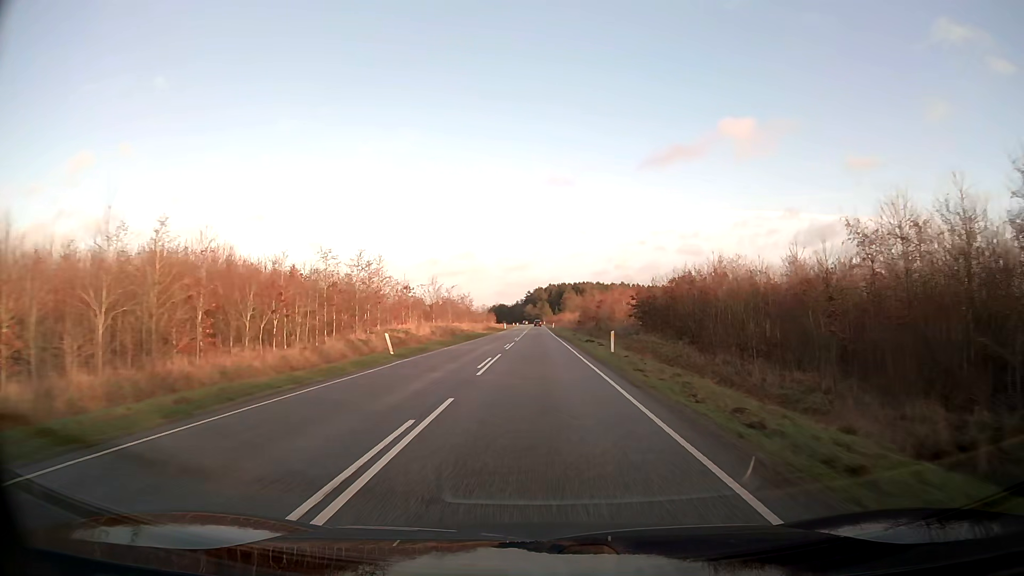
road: secondary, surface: asphalt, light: Day
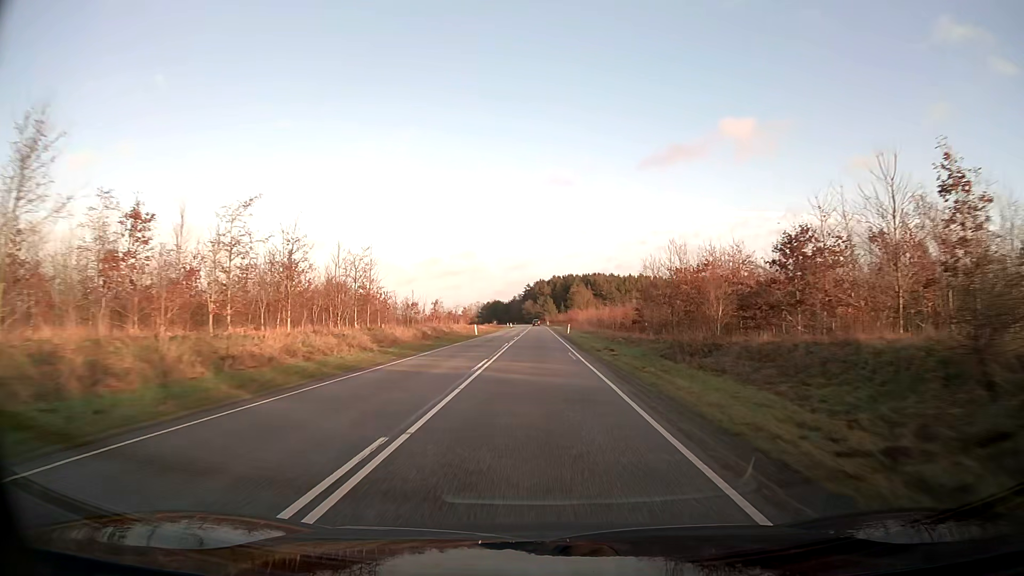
(-0.1, +62.2) m; 0°
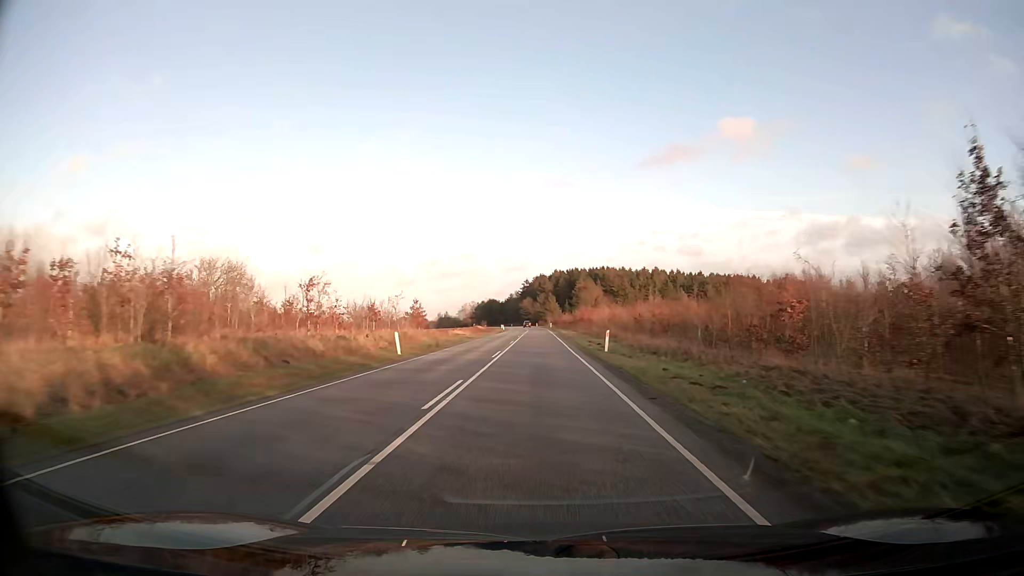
(+0.1, +37.7) m; 0°
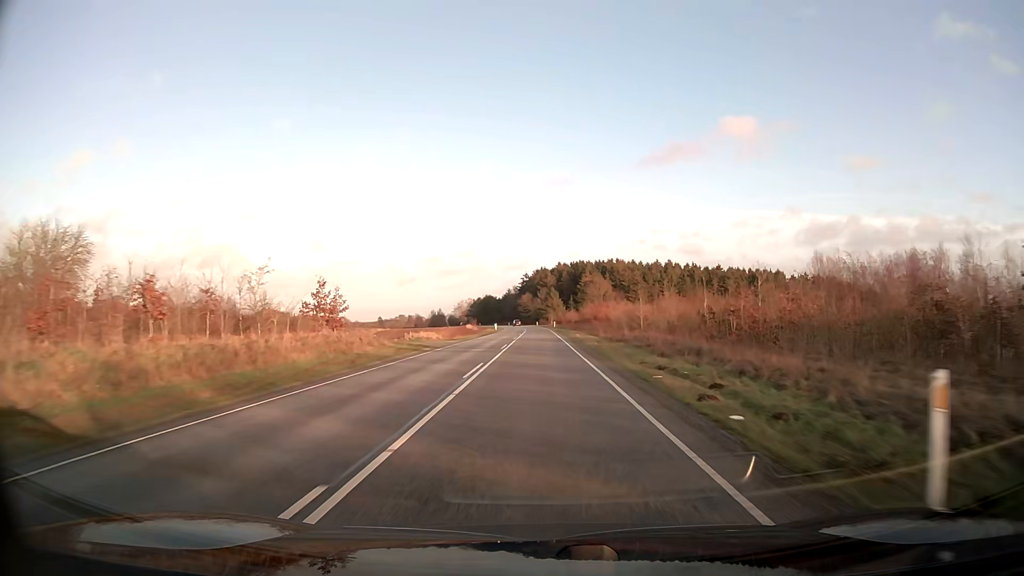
(-0.1, +25.2) m; 0°
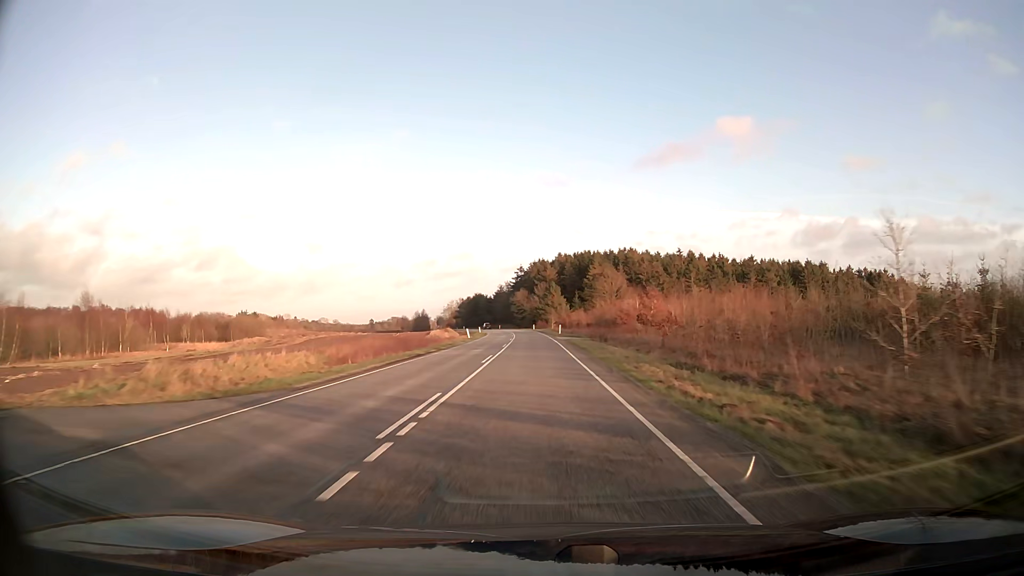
(+0.1, +38.0) m; 0°
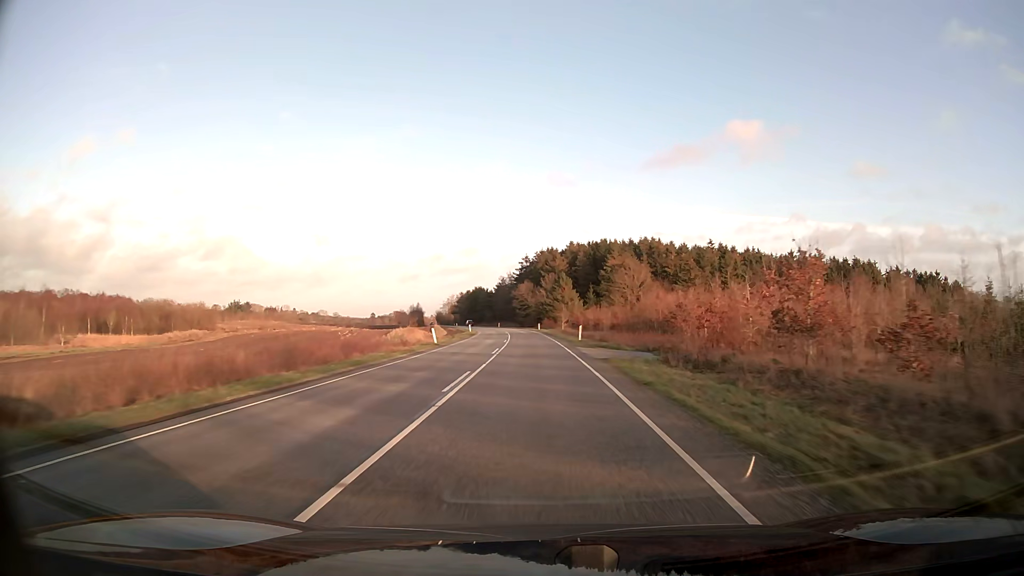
(-0.1, +25.3) m; 0°
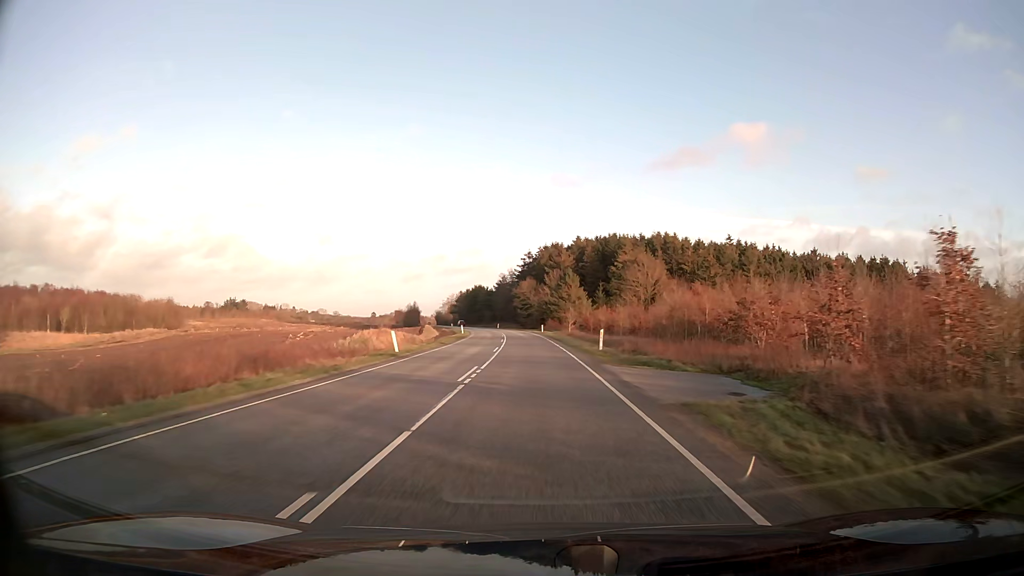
(0.0, +12.7) m; 0°
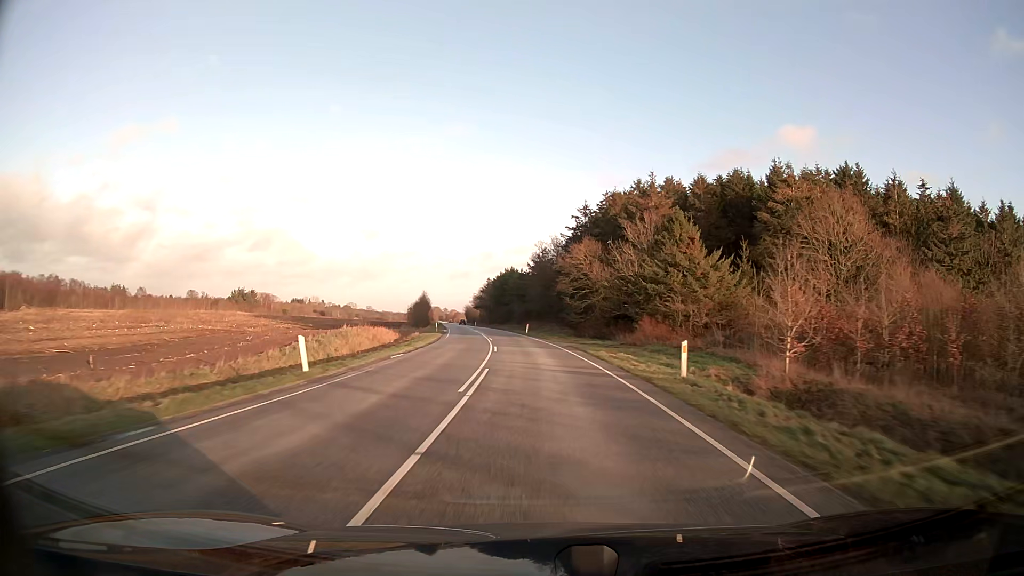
(-1.7, +63.4) m; -4°
(0, +10) (0, +20) (-1, +30) (-1, +40) (-2, +50) (-3, +60) (-4, +70) (-5, +80) (-7, +90) (-8, +100) m
